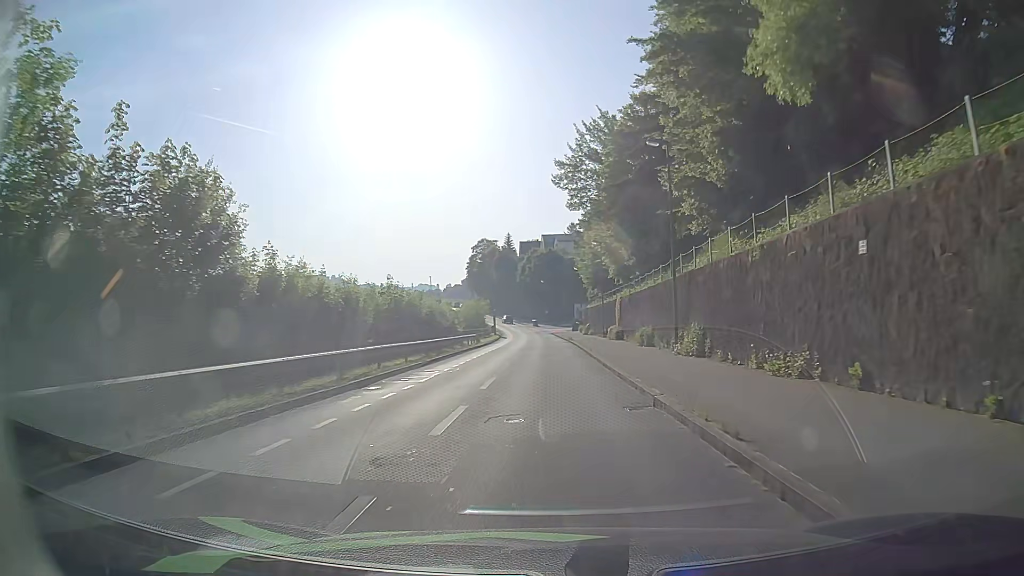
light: Day
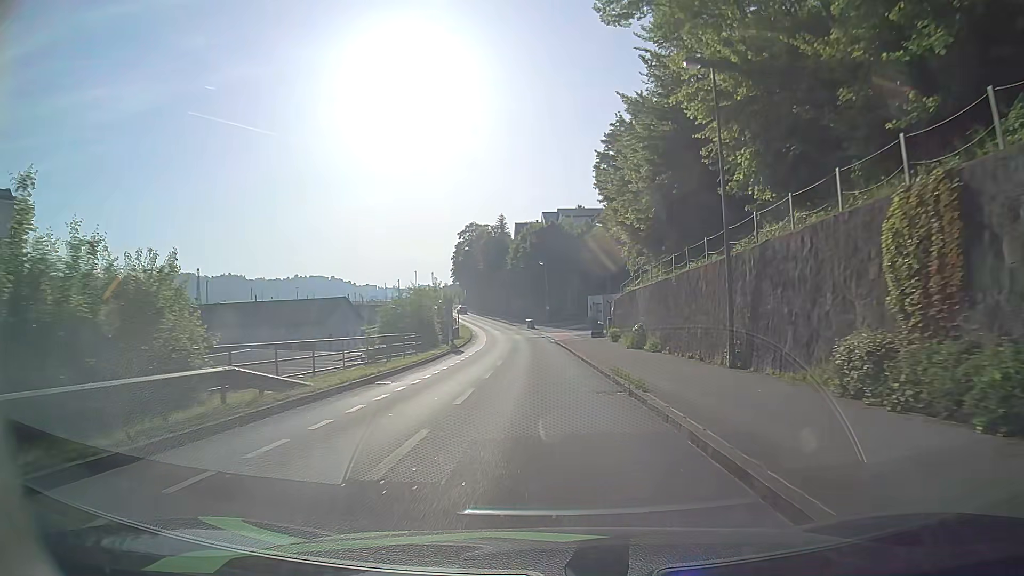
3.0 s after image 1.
(+0.7, +38.5) m; 0°
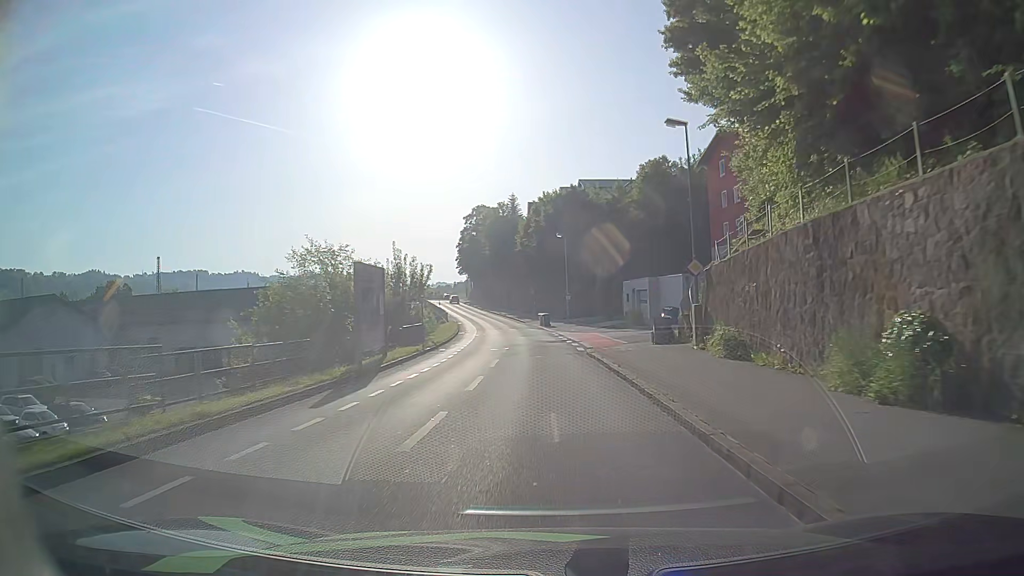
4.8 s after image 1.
(0.0, +22.9) m; -1°
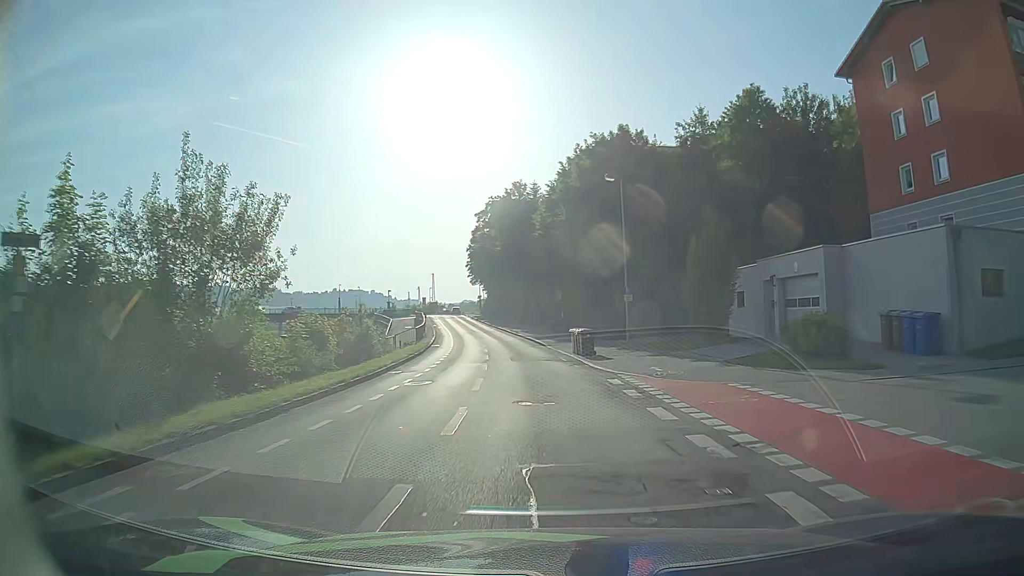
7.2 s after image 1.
(-0.7, +29.2) m; -2°
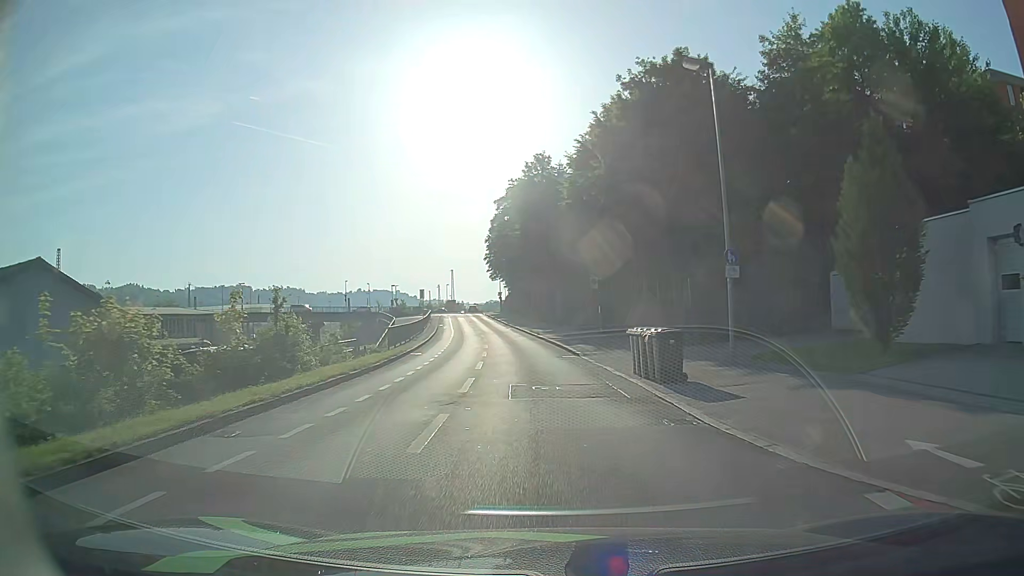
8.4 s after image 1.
(-0.3, +13.8) m; -3°
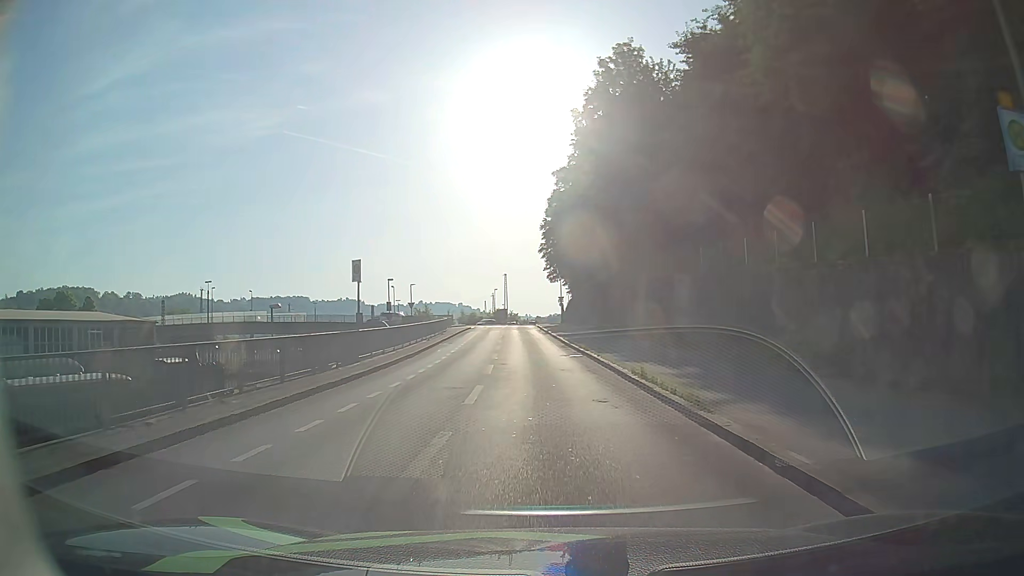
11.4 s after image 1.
(-1.3, +31.9) m; -3°
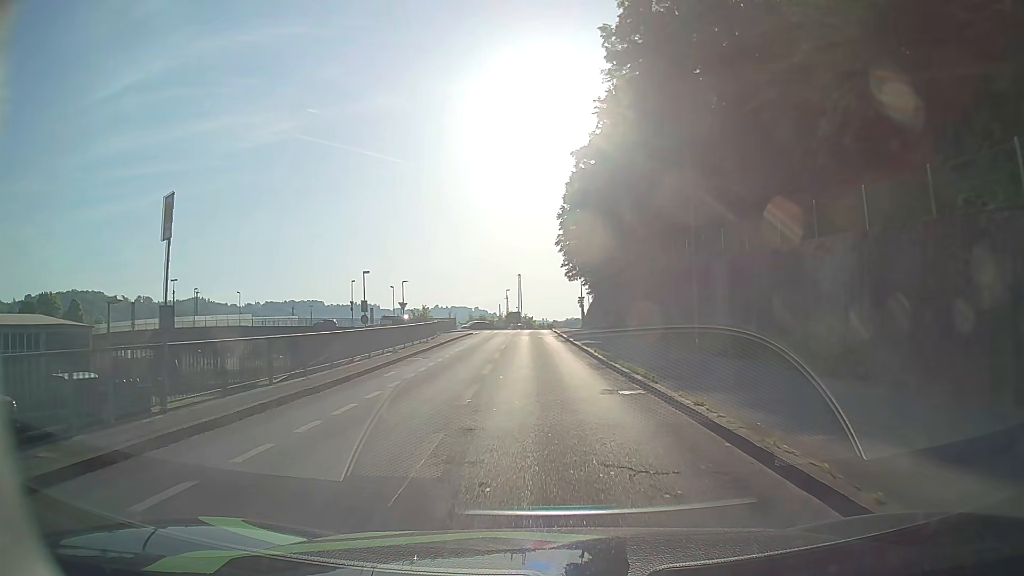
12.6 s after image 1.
(-0.6, +12.4) m; -3°
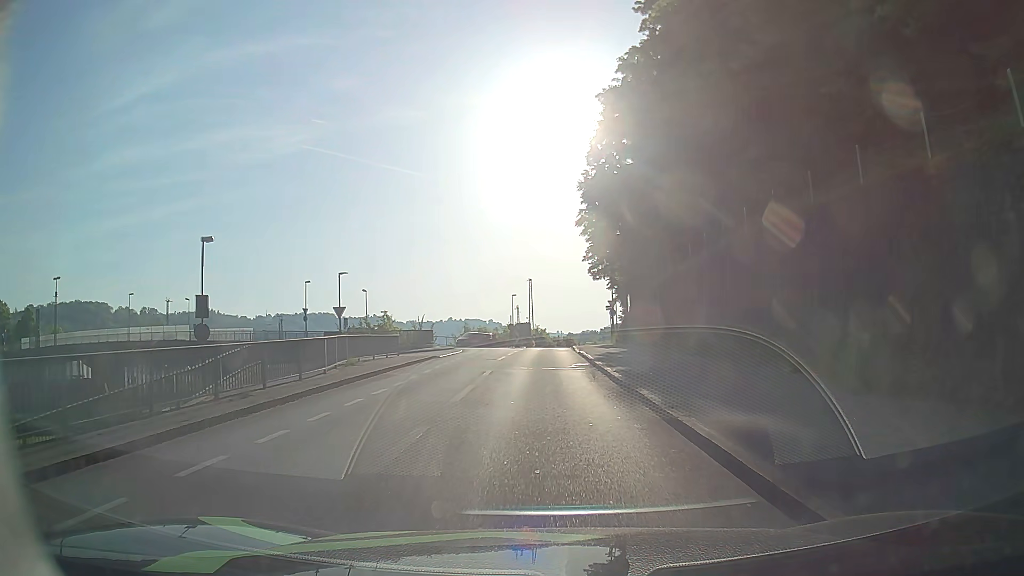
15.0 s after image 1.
(-0.3, +22.9) m; -2°
(0, +10) (0, +20) (0, +30) (0, +40) (0, +50) (-1, +60) (0, +70) (+1, +80) (+3, +90) (+5, +100) m
